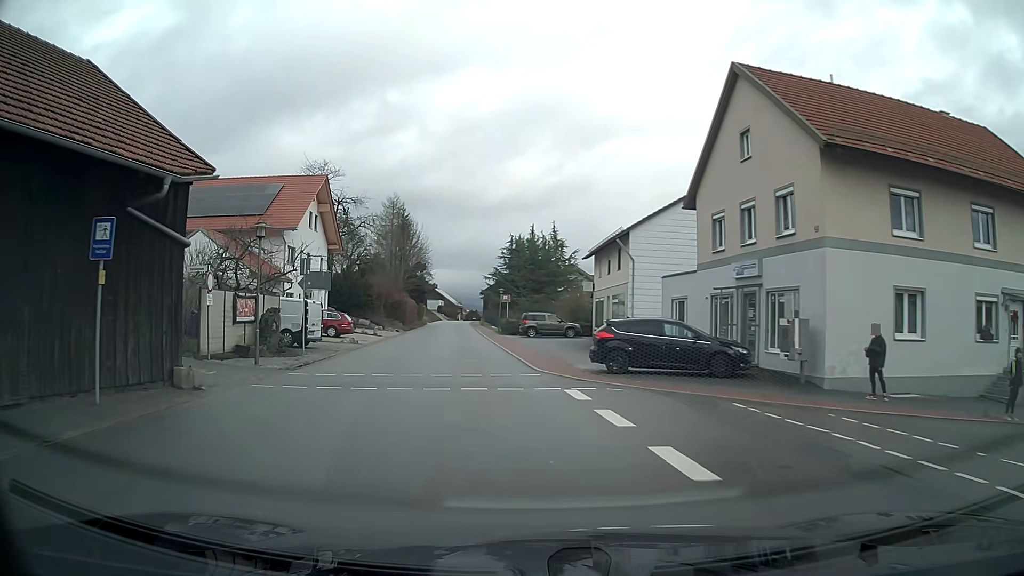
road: tertiary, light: Day
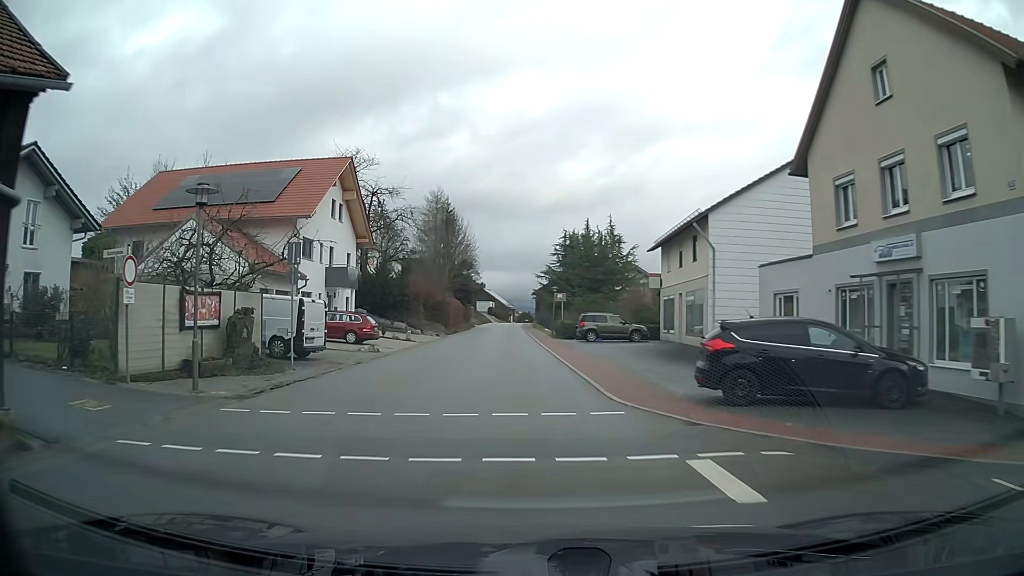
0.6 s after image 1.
(-0.3, +6.5) m; -5°
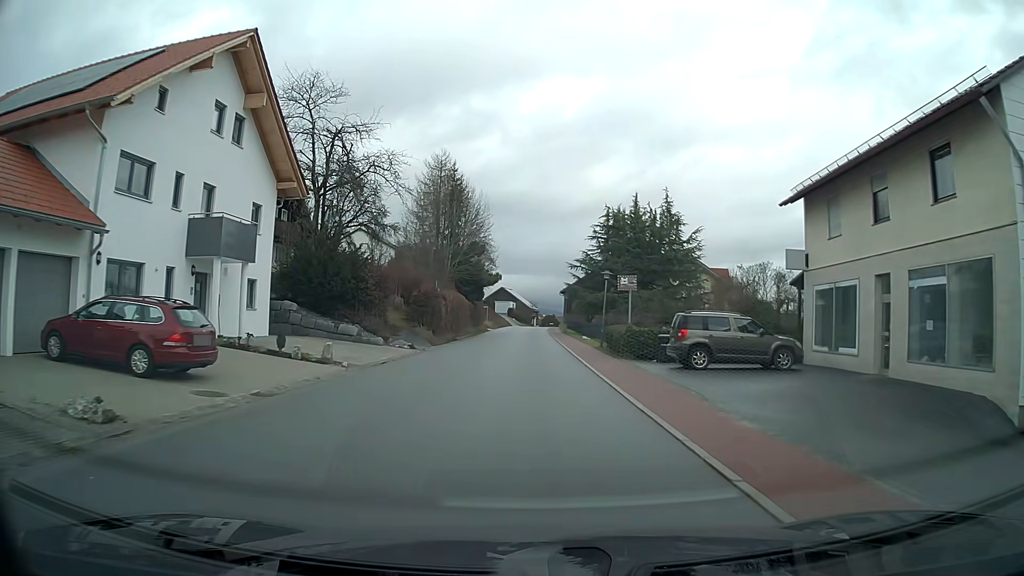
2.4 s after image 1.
(0.0, +19.9) m; 0°
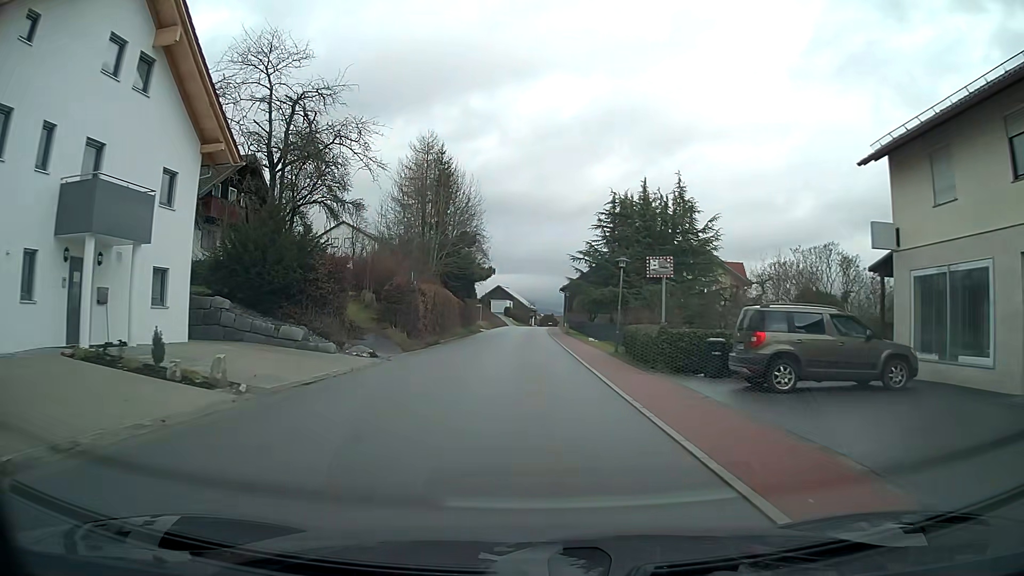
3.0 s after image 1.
(0.0, +6.8) m; 0°
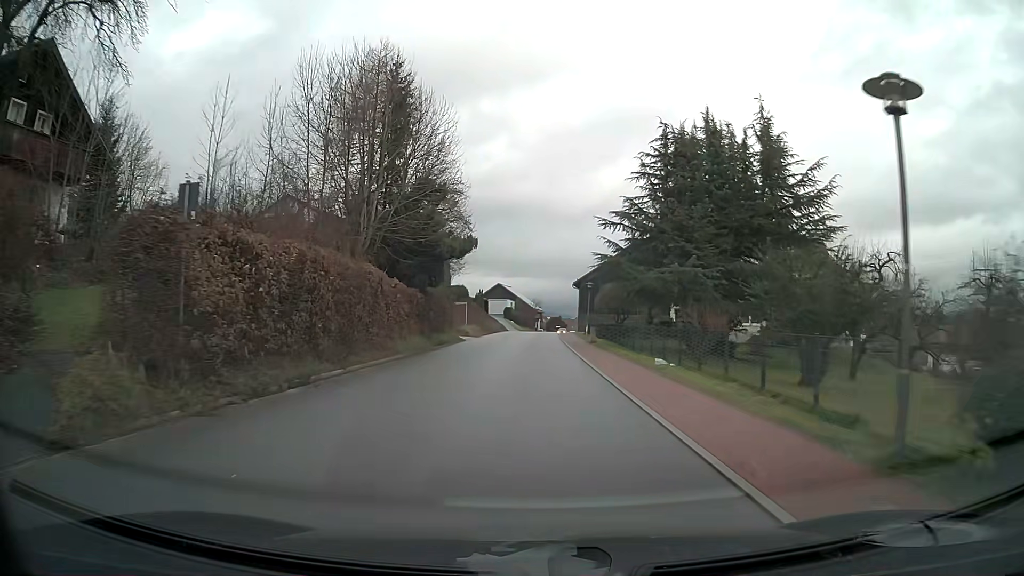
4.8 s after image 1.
(0.0, +20.9) m; 0°
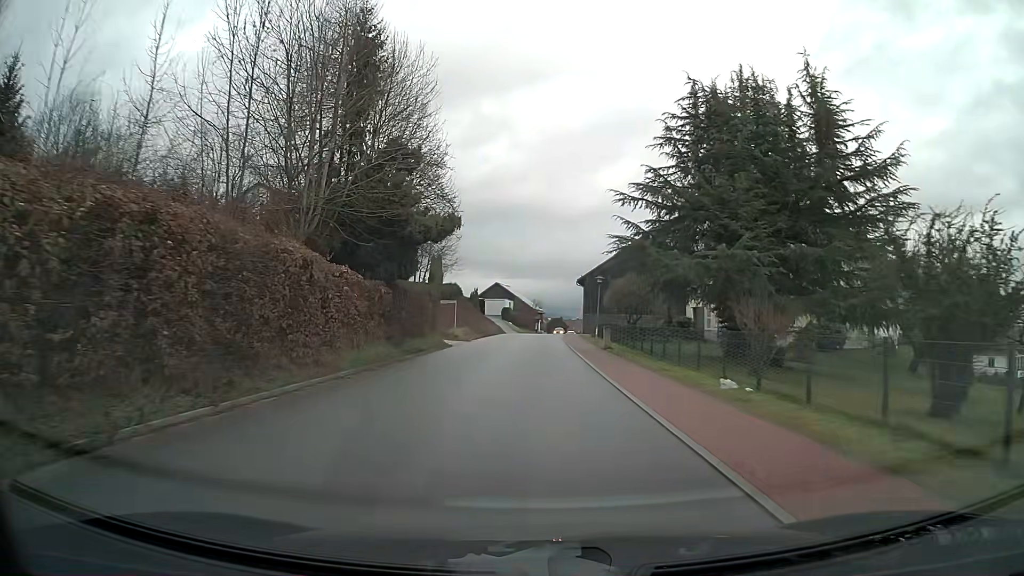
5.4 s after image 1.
(0.0, +7.2) m; 0°
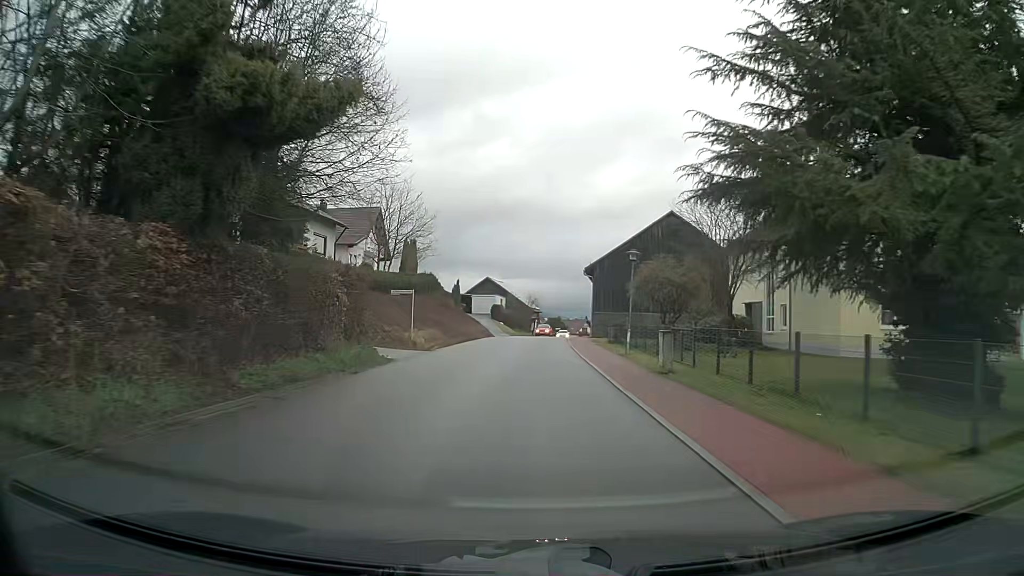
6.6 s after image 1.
(0.0, +14.6) m; 0°
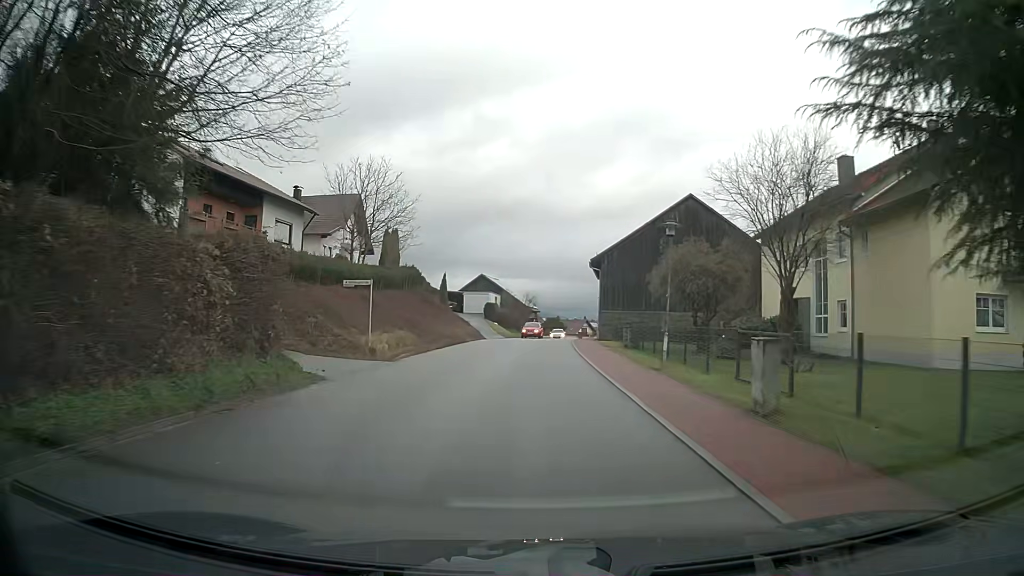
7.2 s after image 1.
(0.0, +7.4) m; 0°
(0, +10) (0, +20) (0, +30) (+1, +40) (+2, +50) (+3, +60) (+4, +70) (+5, +80) (+6, +90) (+7, +100) m
